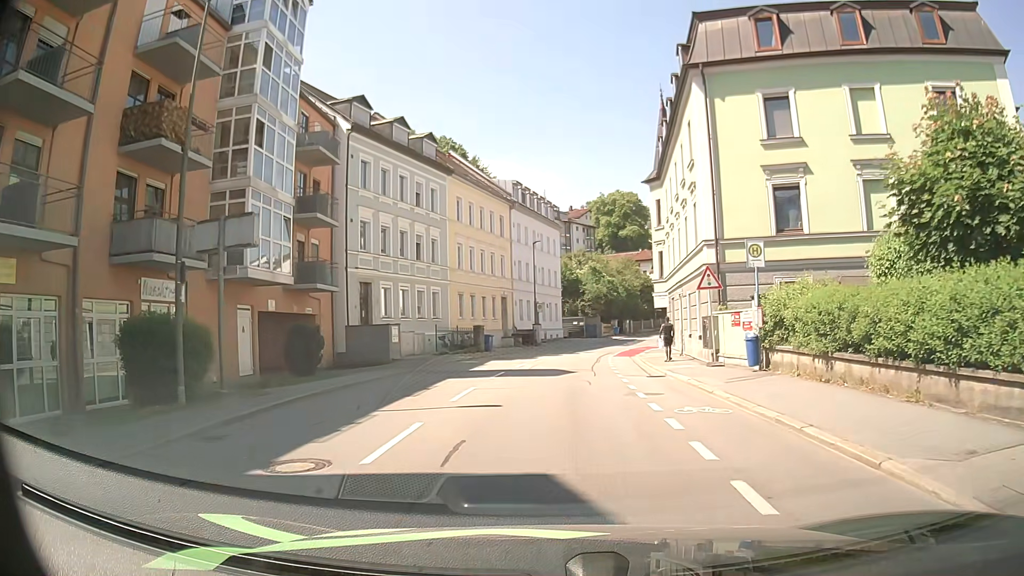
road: tertiary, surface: asphalt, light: Day
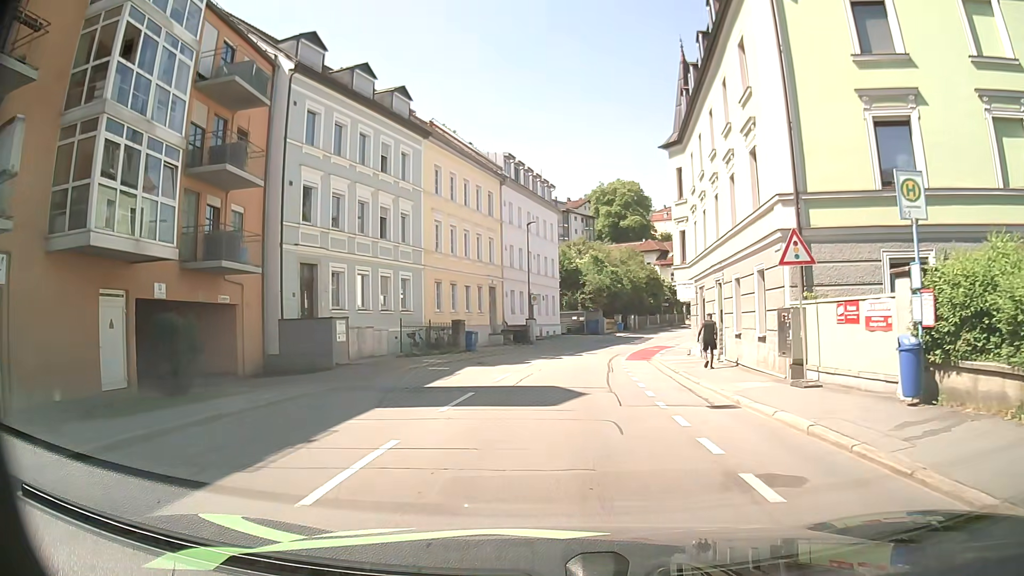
(0.0, +7.8) m; +1°
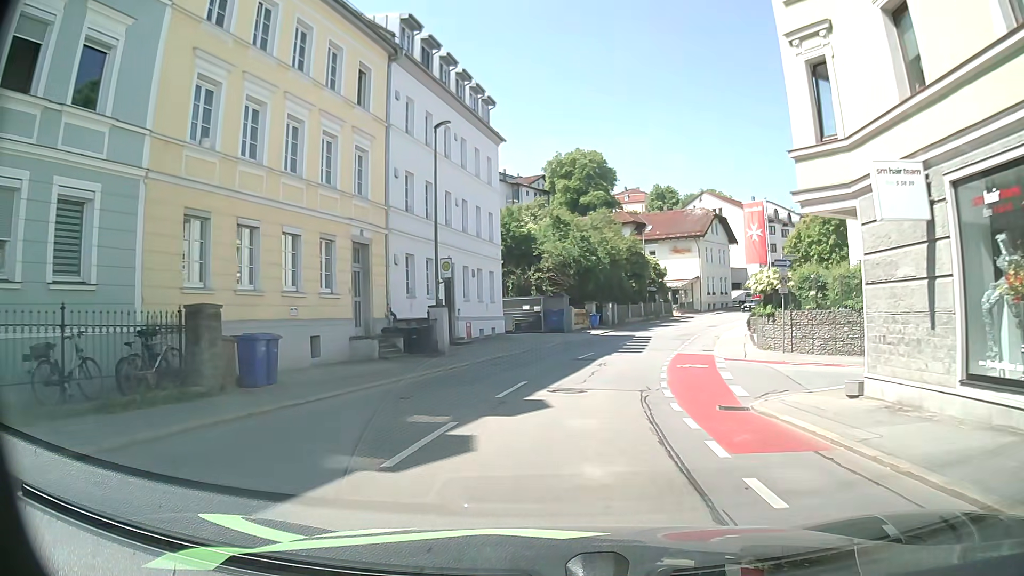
(+0.6, +22.4) m; +3°
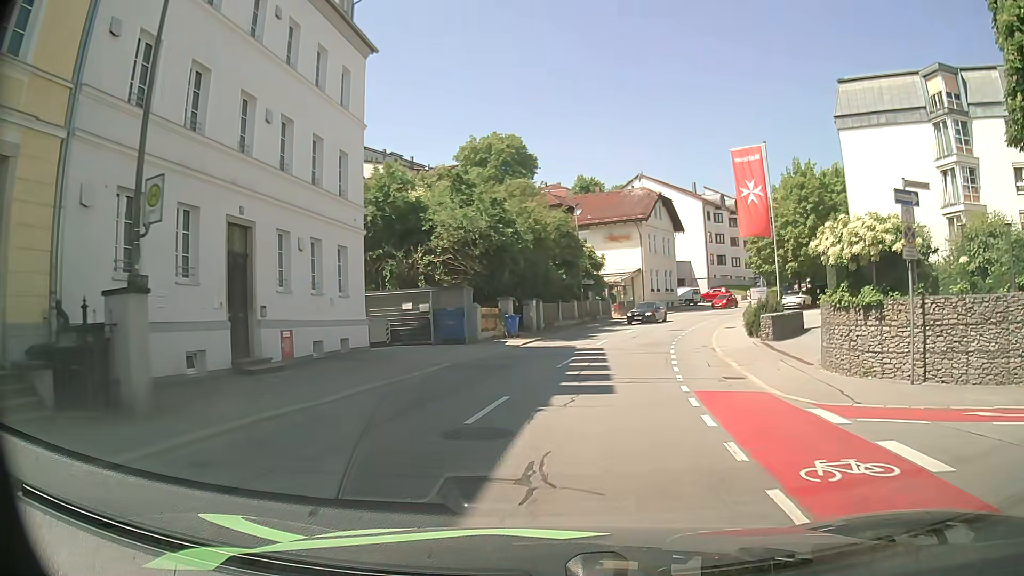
(+0.9, +14.3) m; +6°
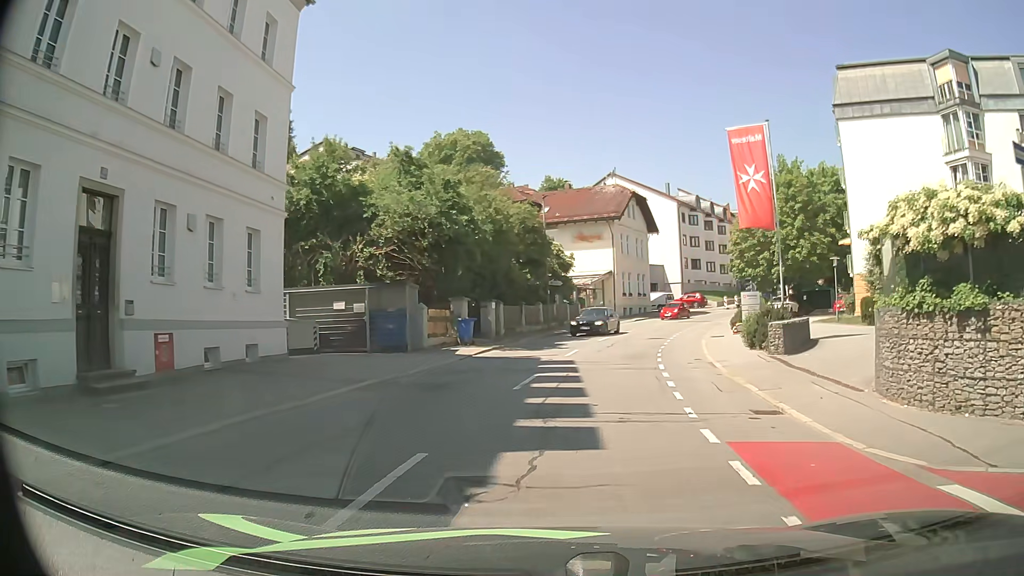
(+0.2, +4.6) m; +2°
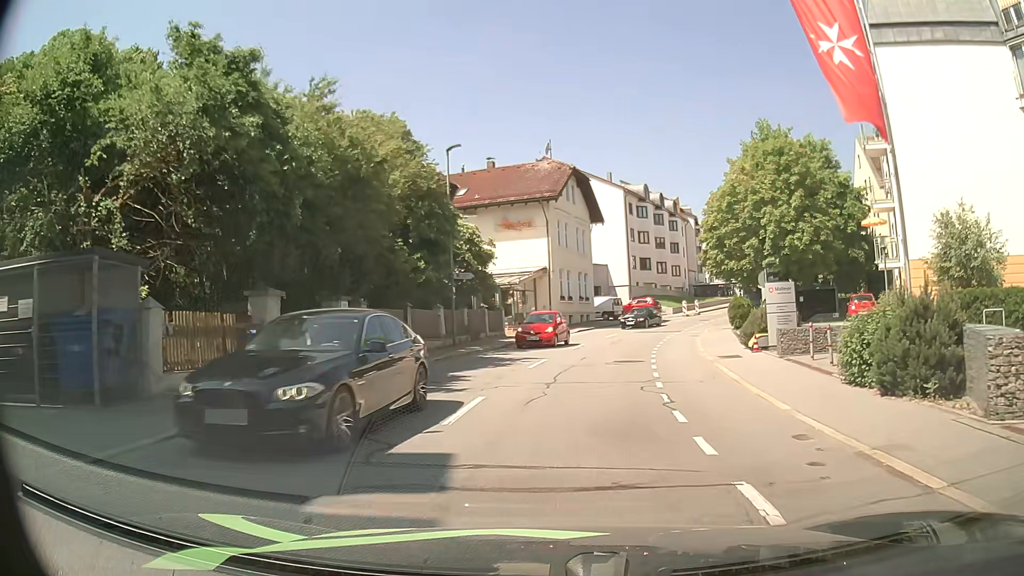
(+1.1, +13.1) m; +7°
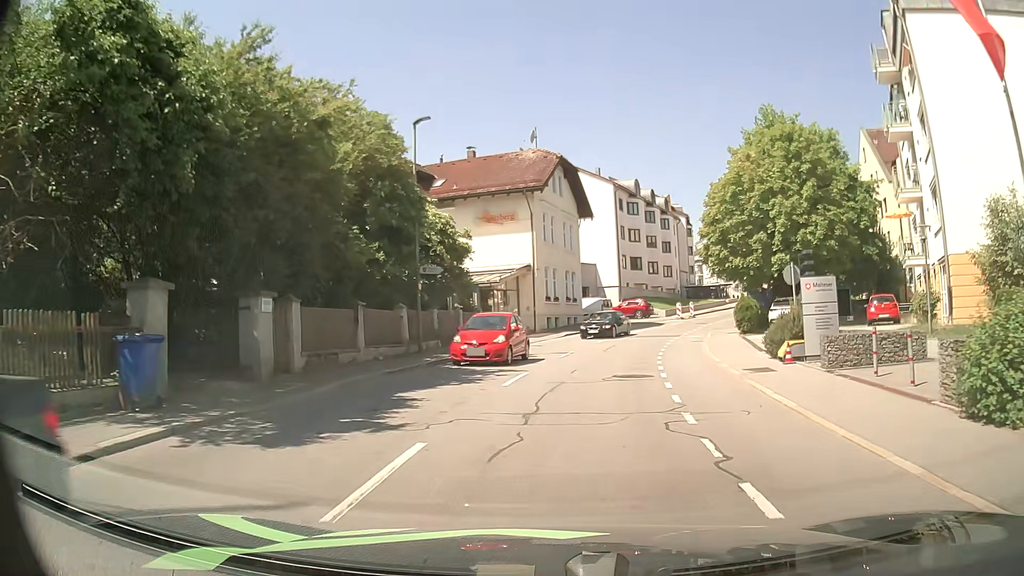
(0.0, +4.1) m; +1°
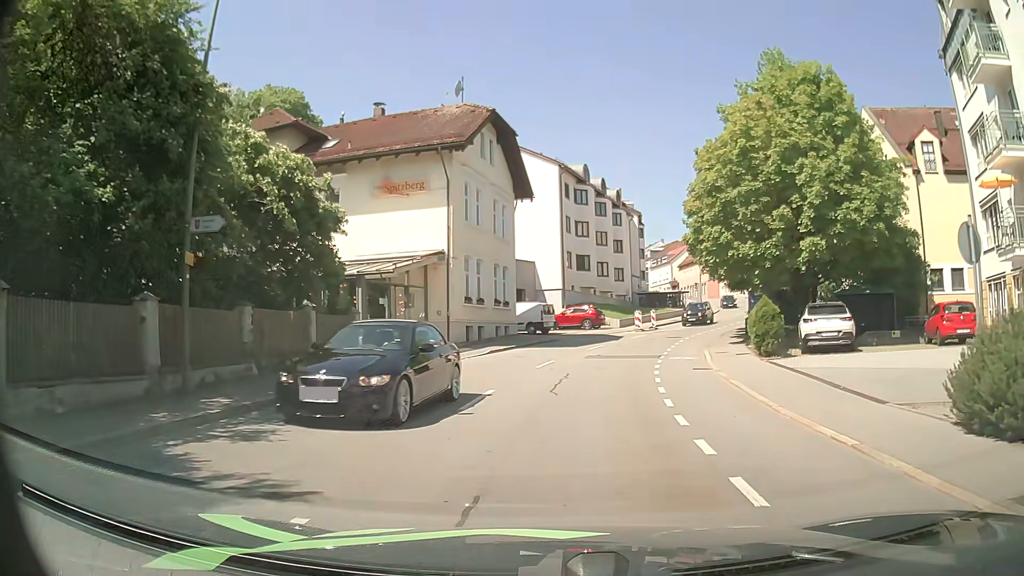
(+0.6, +11.7) m; +6°
